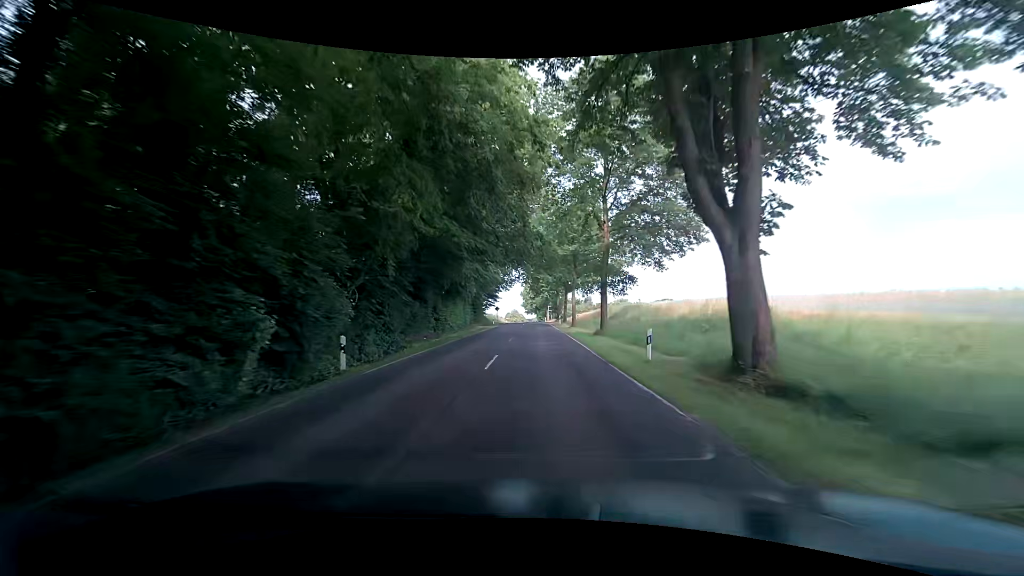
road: secondary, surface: asphalt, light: Day
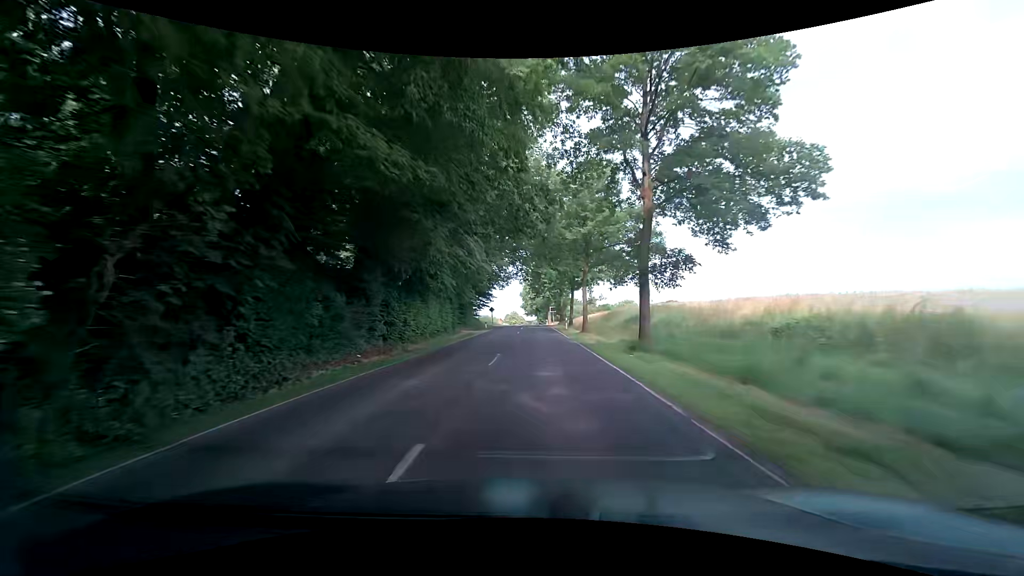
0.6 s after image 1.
(0.0, +10.7) m; 0°
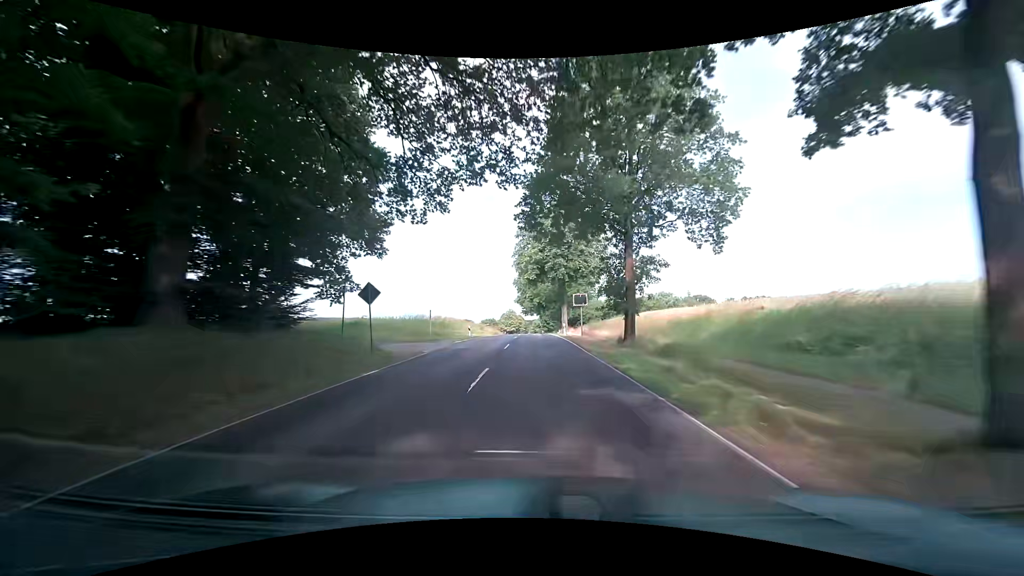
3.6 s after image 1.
(-0.2, +52.6) m; 0°
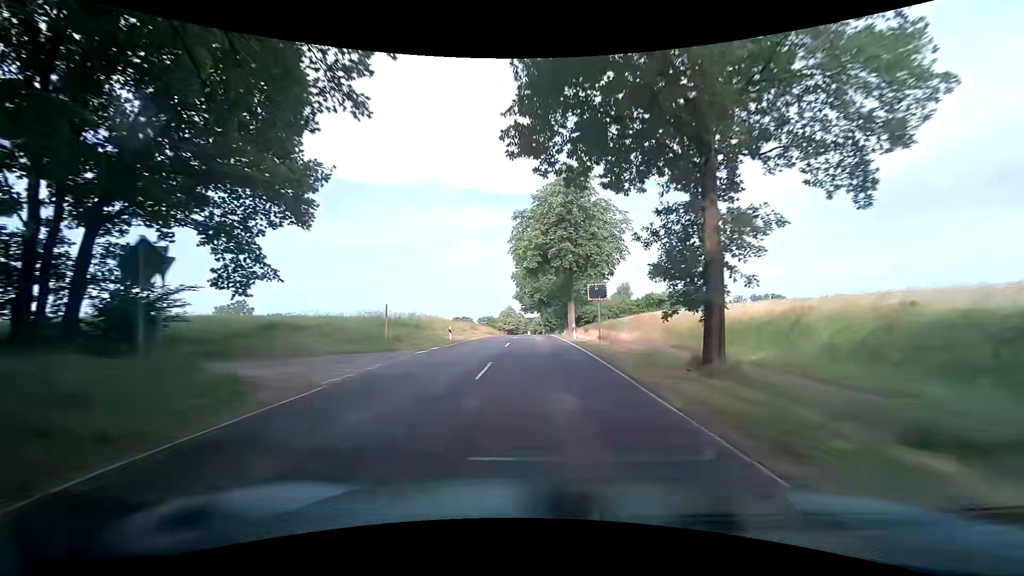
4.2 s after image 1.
(-0.1, +10.4) m; -1°
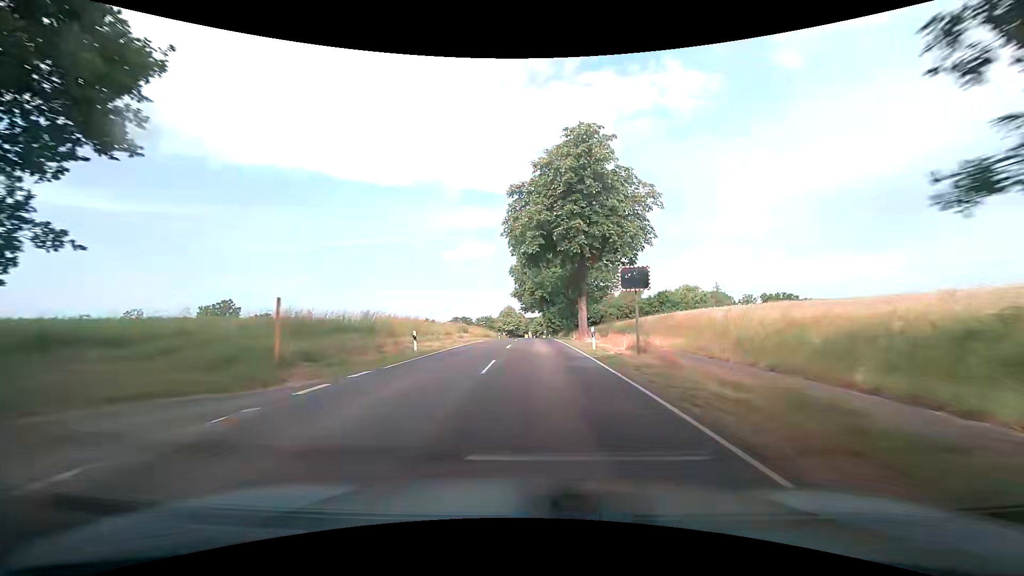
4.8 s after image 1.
(0.0, +10.4) m; 0°
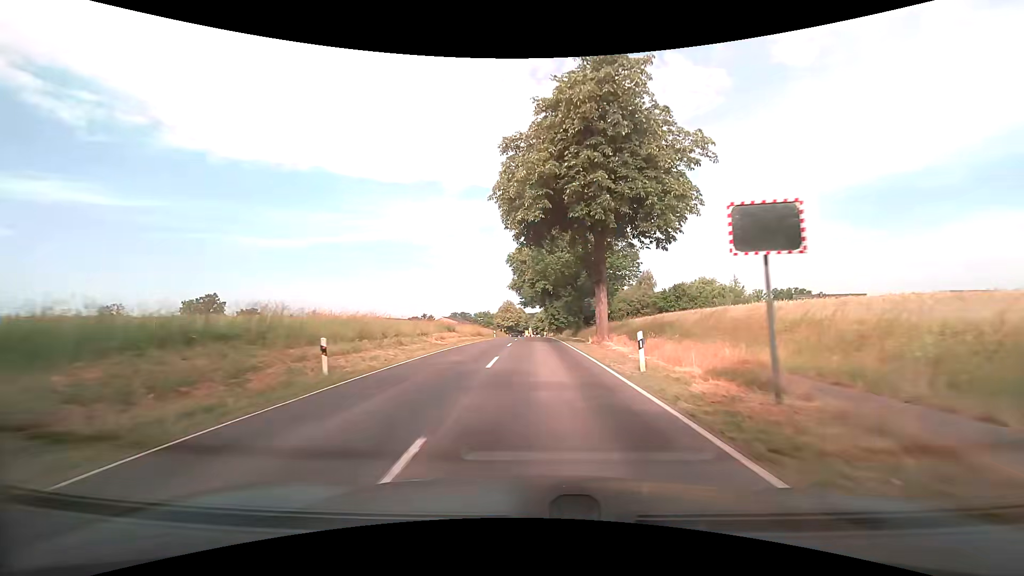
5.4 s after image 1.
(0.0, +10.4) m; 0°
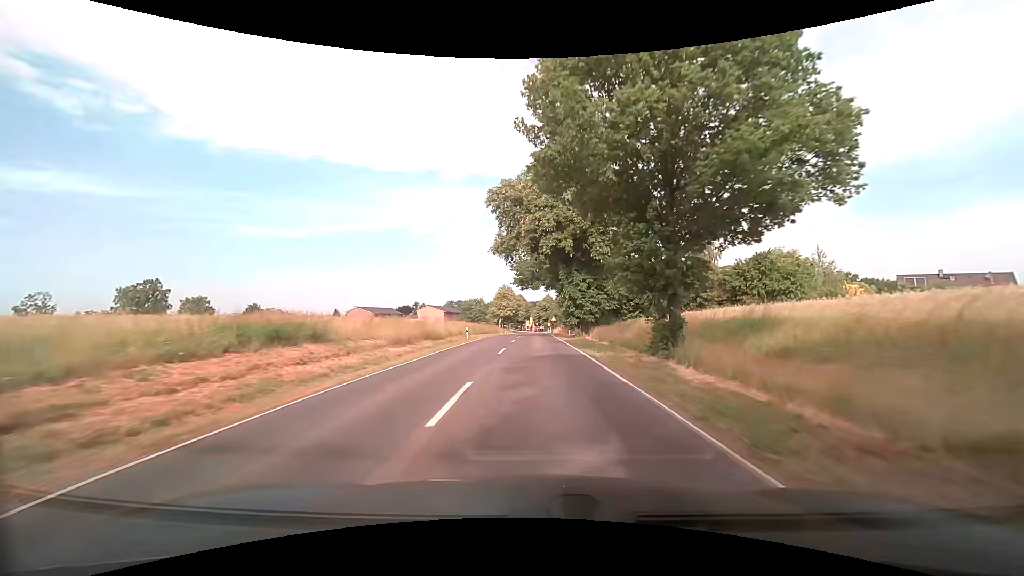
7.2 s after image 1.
(-0.2, +31.3) m; -1°
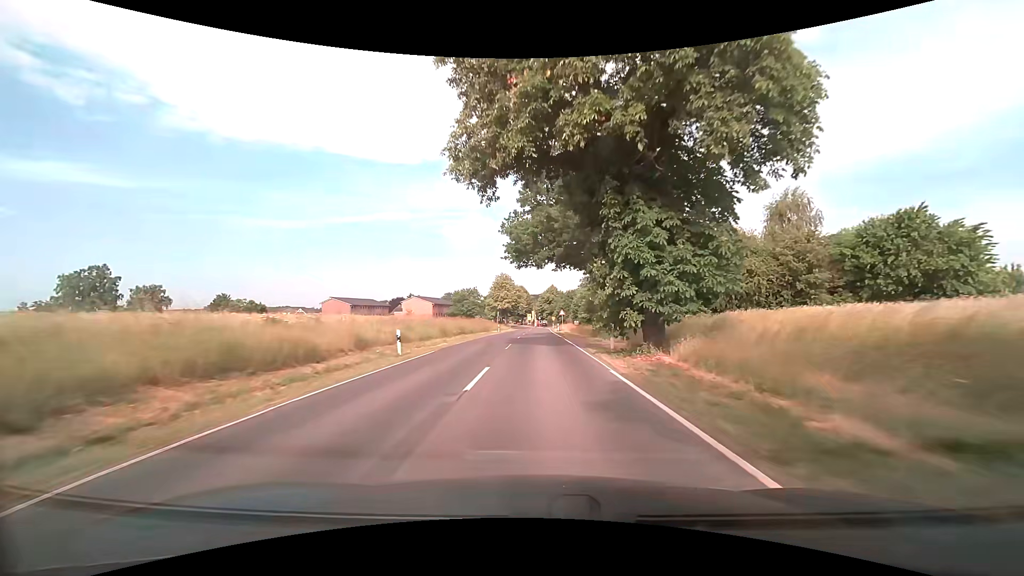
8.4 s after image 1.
(0.0, +21.2) m; -1°
(0, +10) (0, +20) (0, +30) (+1, +40) (+1, +50) (+1, +60) (+1, +70) (+1, +80) (+1, +90) (+2, +100) m
